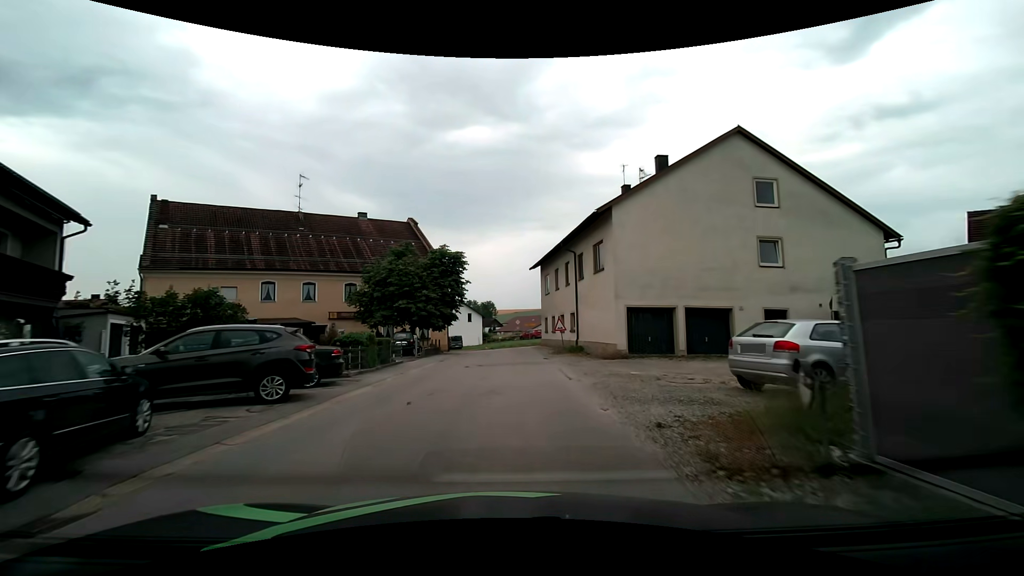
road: tertiary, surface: asphalt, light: Day
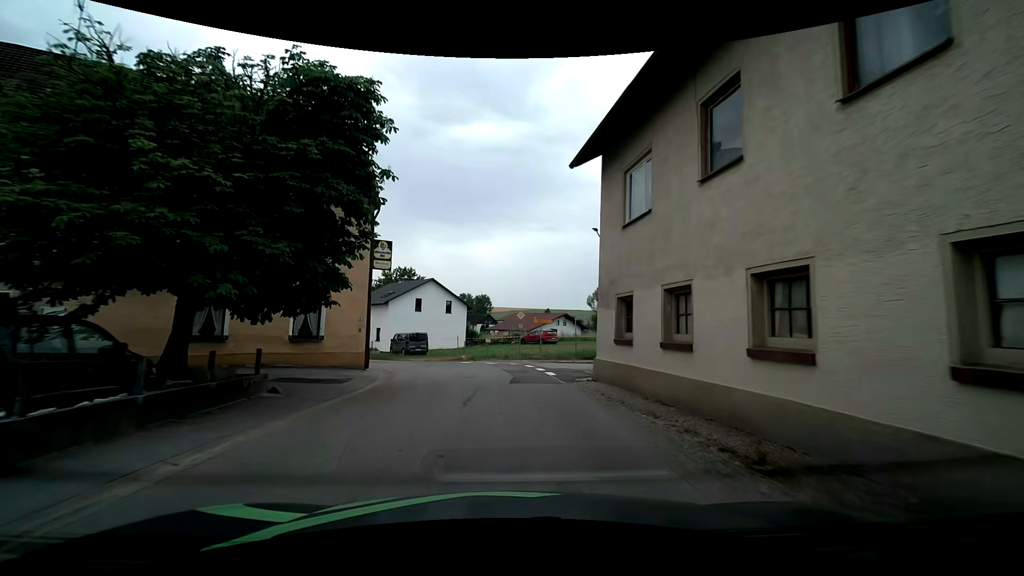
(+0.1, +25.4) m; +1°
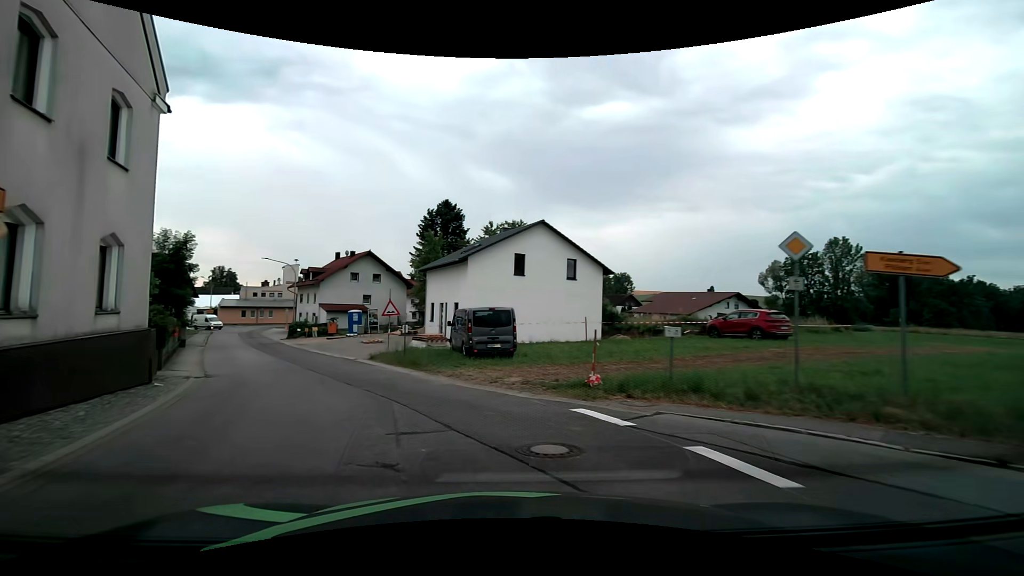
(-1.6, +23.4) m; -16°
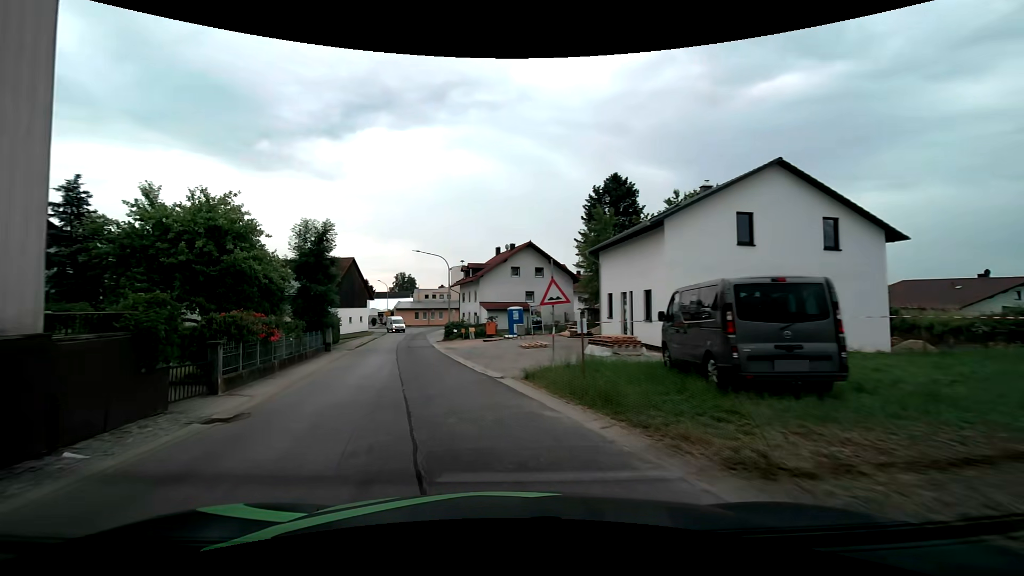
(-1.4, +9.6) m; -18°
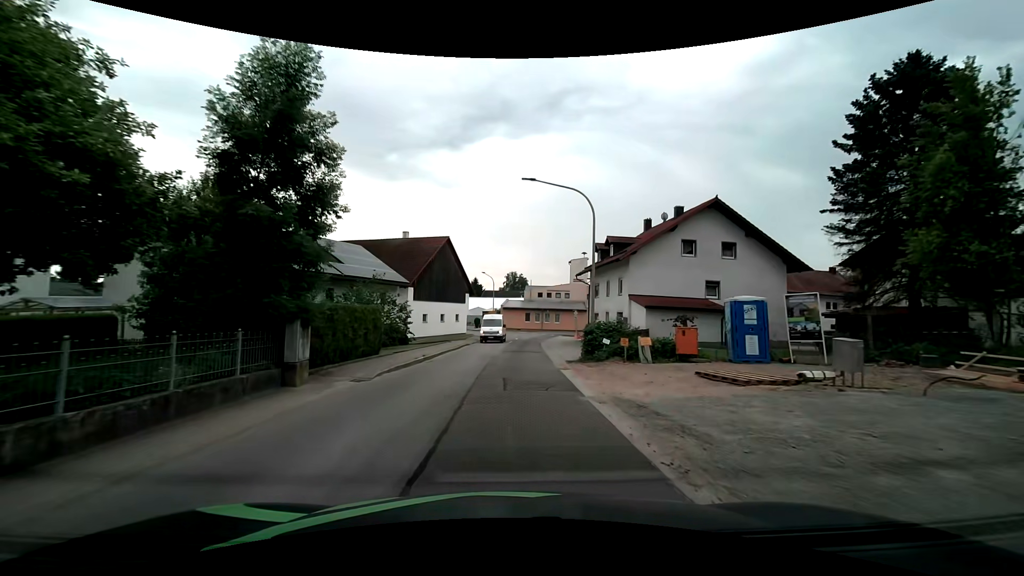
(-3.7, +21.1) m; -13°
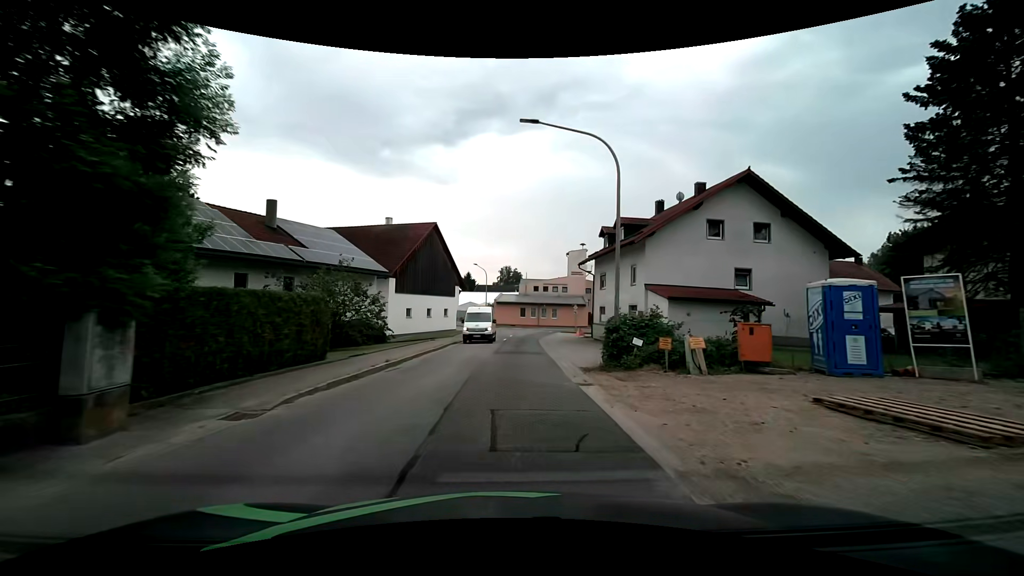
(0.0, +5.5) m; 0°
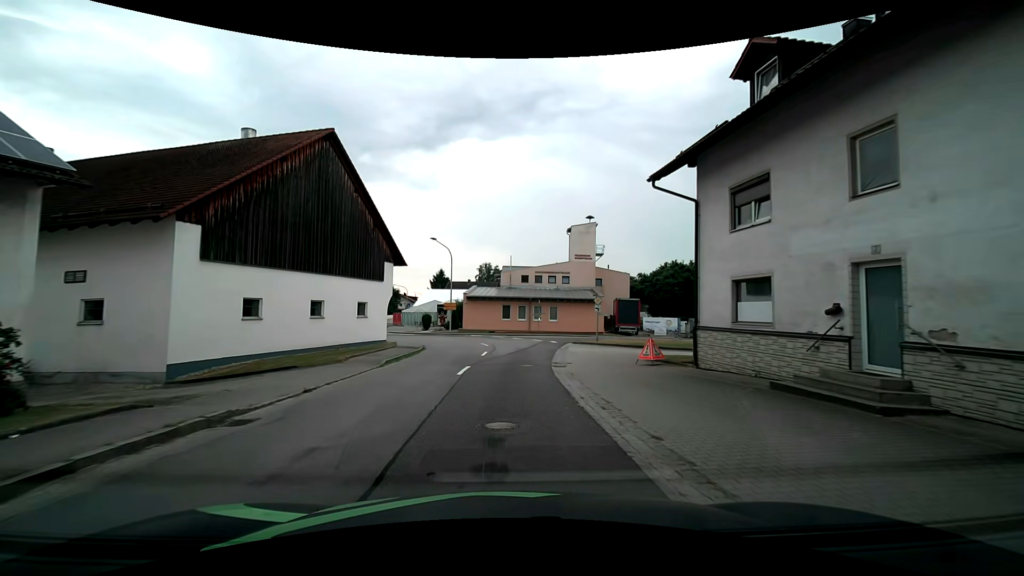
(+0.6, +26.0) m; +3°
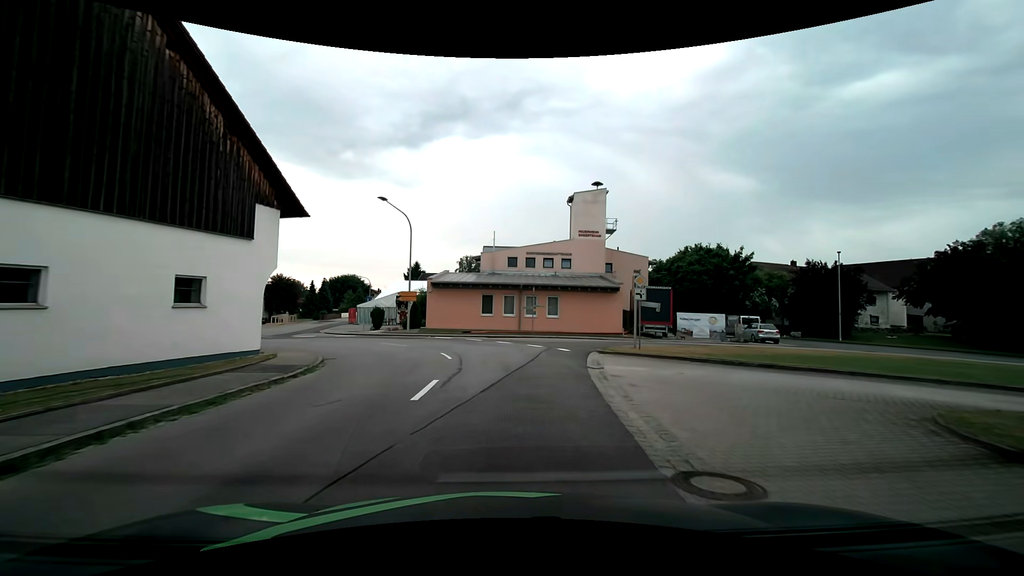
(-0.1, +14.7) m; +1°
(0, +10) (0, +20) (-4, +29) (-13, +34) (-22, +36) (-32, +36) (-42, +36) (-52, +36) (-62, +36) (-72, +37) m
